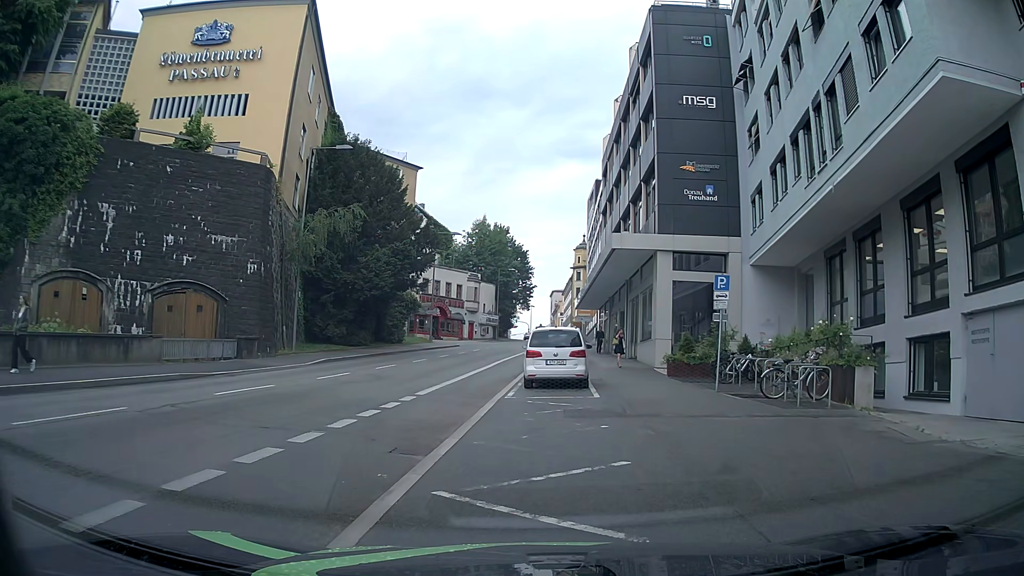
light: Day
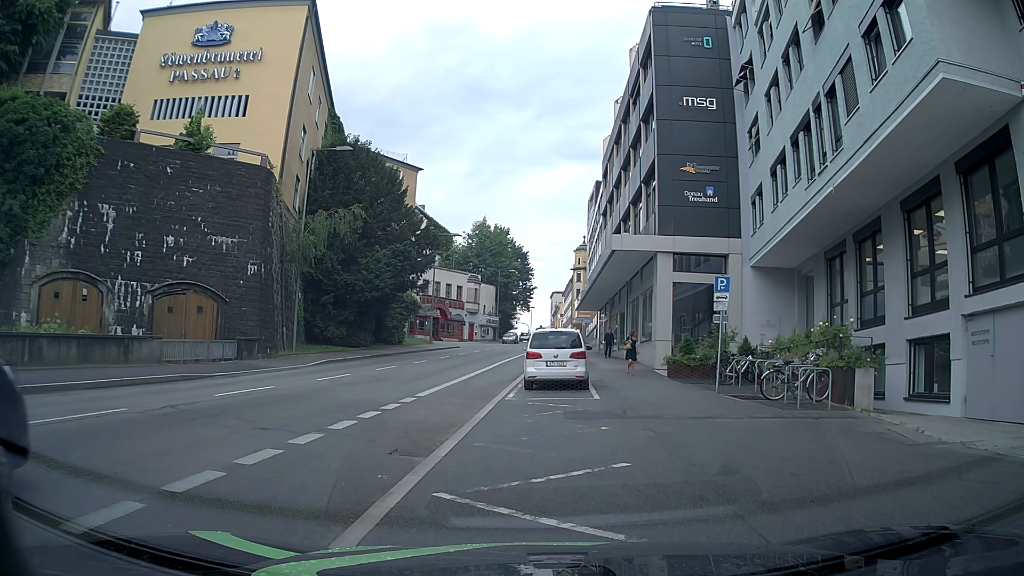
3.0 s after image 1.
(0.0, +0.1) m; 0°
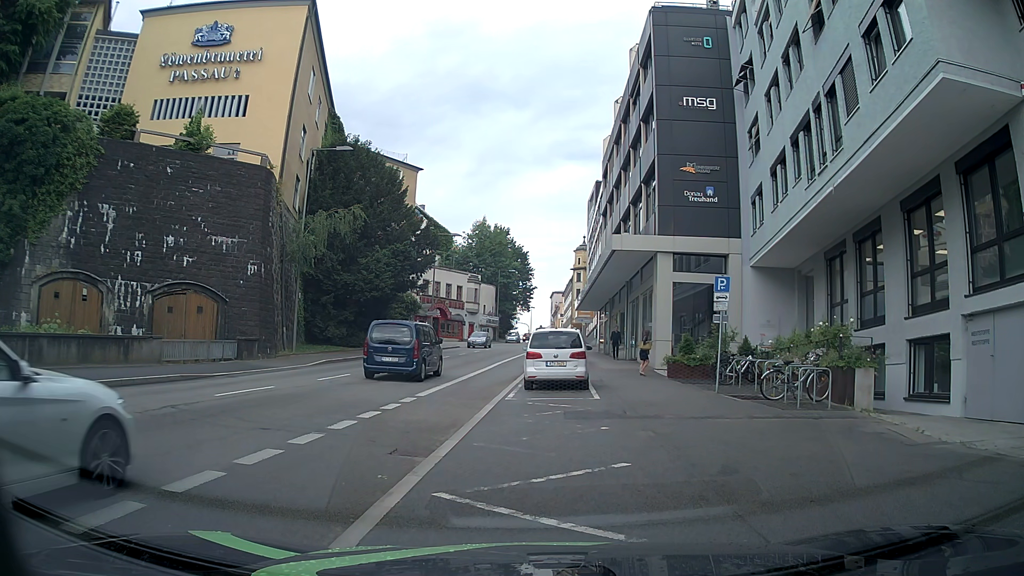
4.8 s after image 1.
(0.0, 0.0) m; 0°
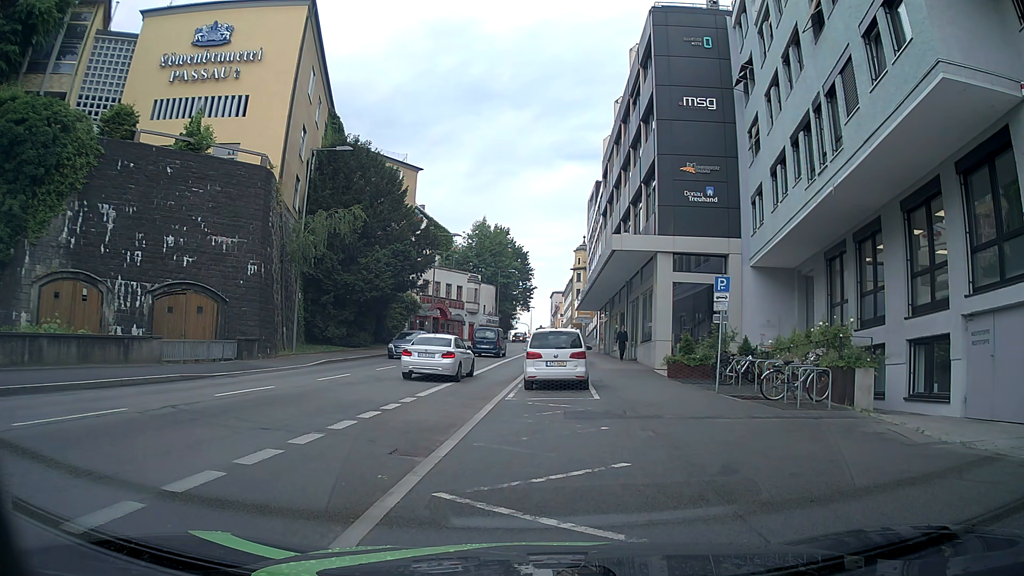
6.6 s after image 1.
(0.0, 0.0) m; 0°
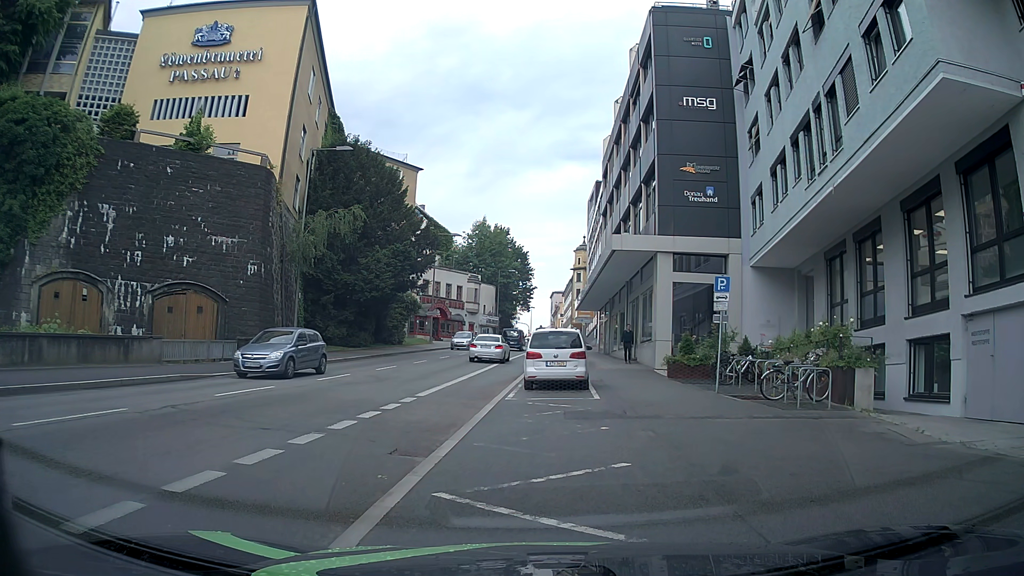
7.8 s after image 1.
(0.0, 0.0) m; 0°
